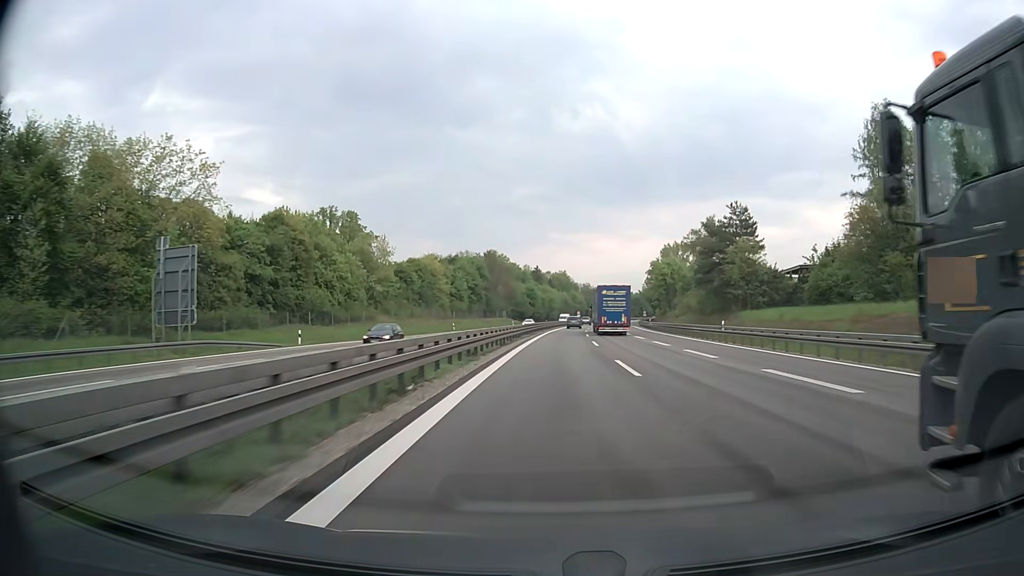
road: motorway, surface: asphalt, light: Day
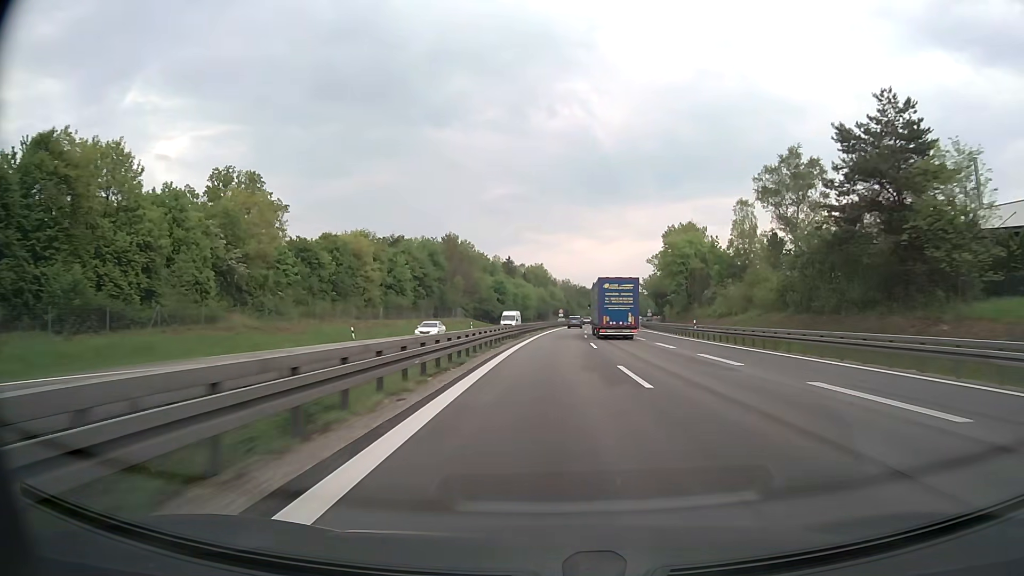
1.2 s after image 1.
(+0.6, +39.2) m; +2°
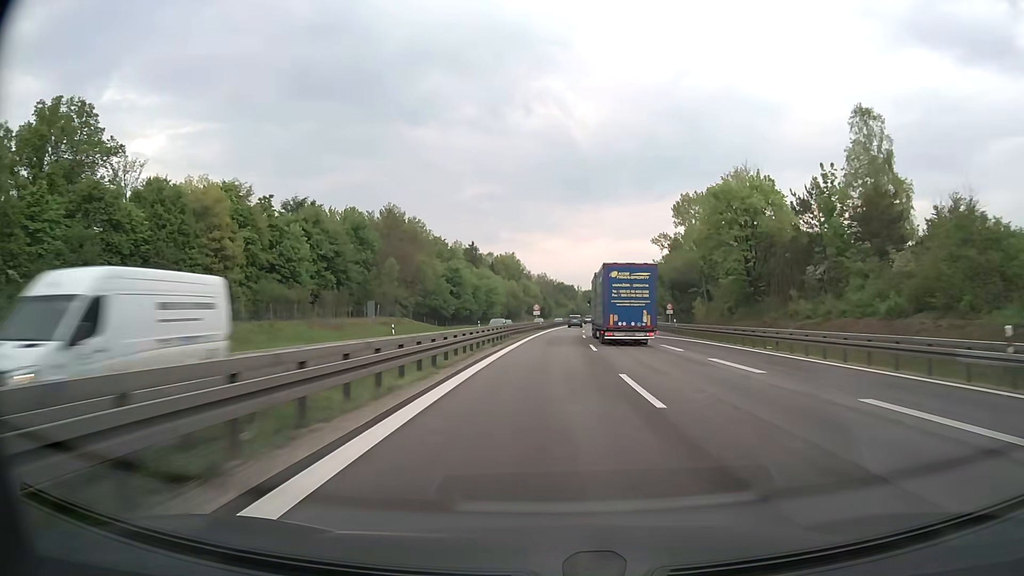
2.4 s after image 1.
(+0.8, +39.3) m; +2°
(0, +10) (0, +20) (0, +30) (+1, +40) (+1, +50) (+1, +60) (+2, +70) (+3, +80) (+3, +90) (+4, +100) m
